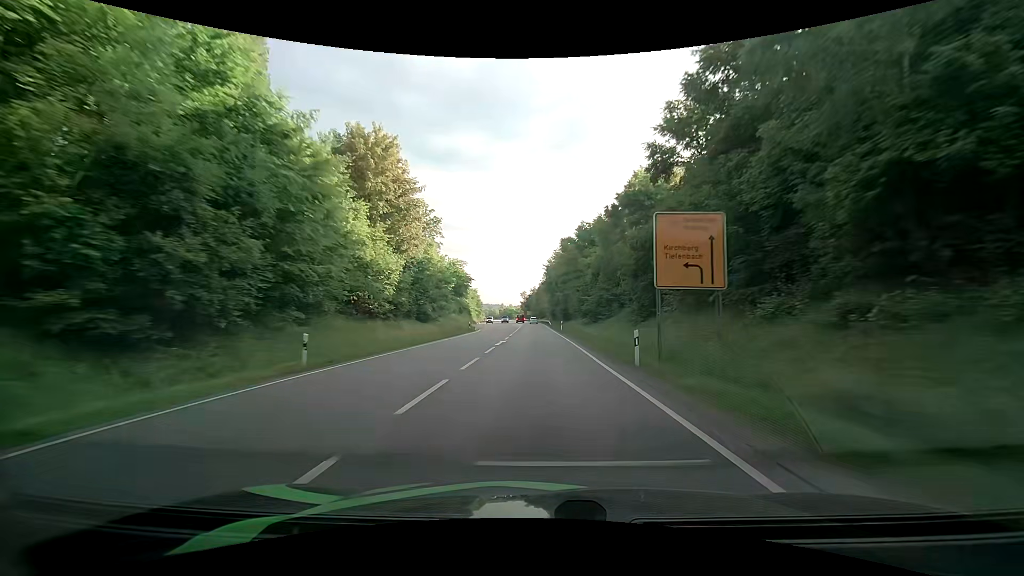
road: primary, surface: asphalt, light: Day
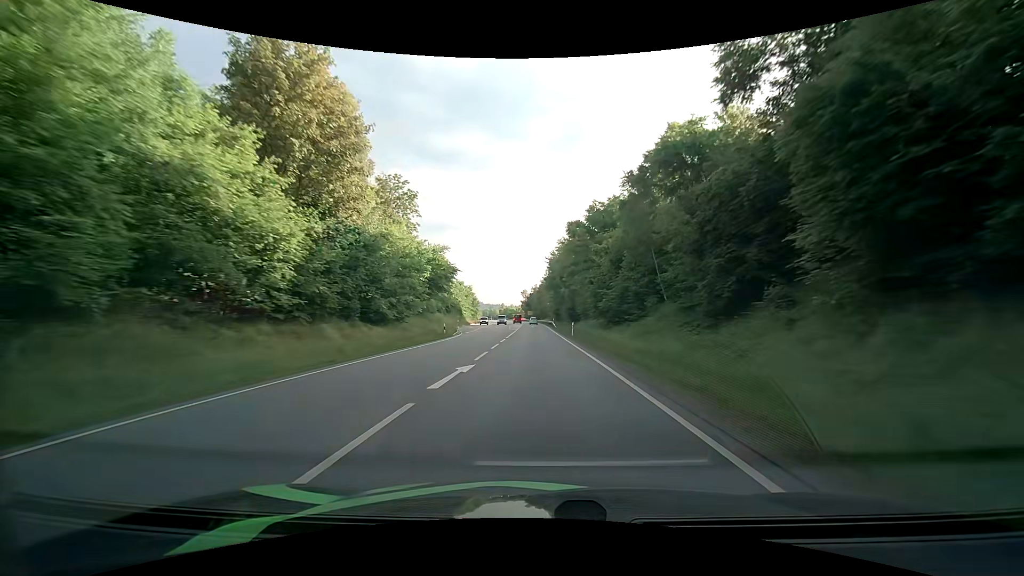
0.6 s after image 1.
(-0.2, +15.2) m; -1°
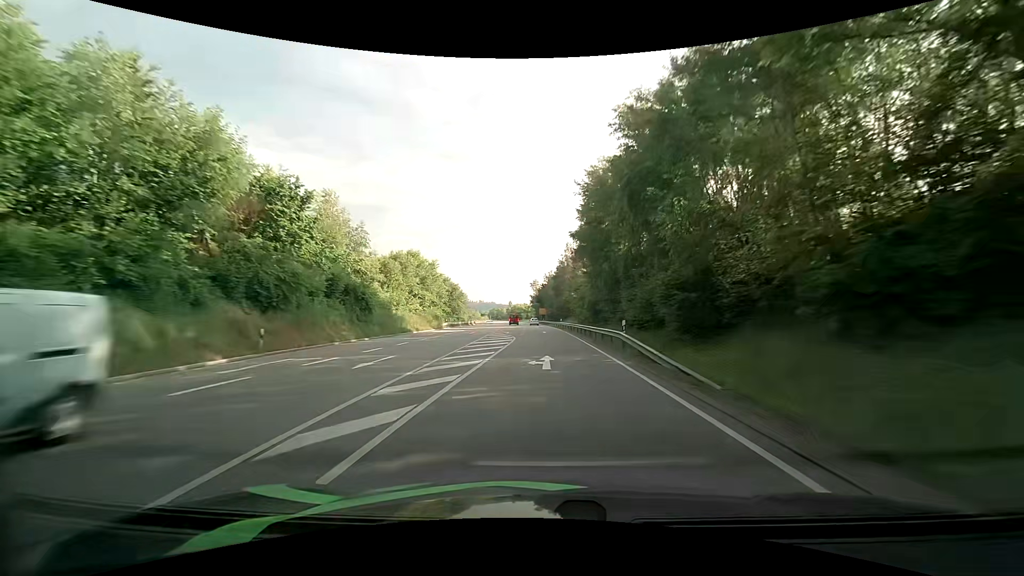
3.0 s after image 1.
(-0.3, +60.5) m; -1°
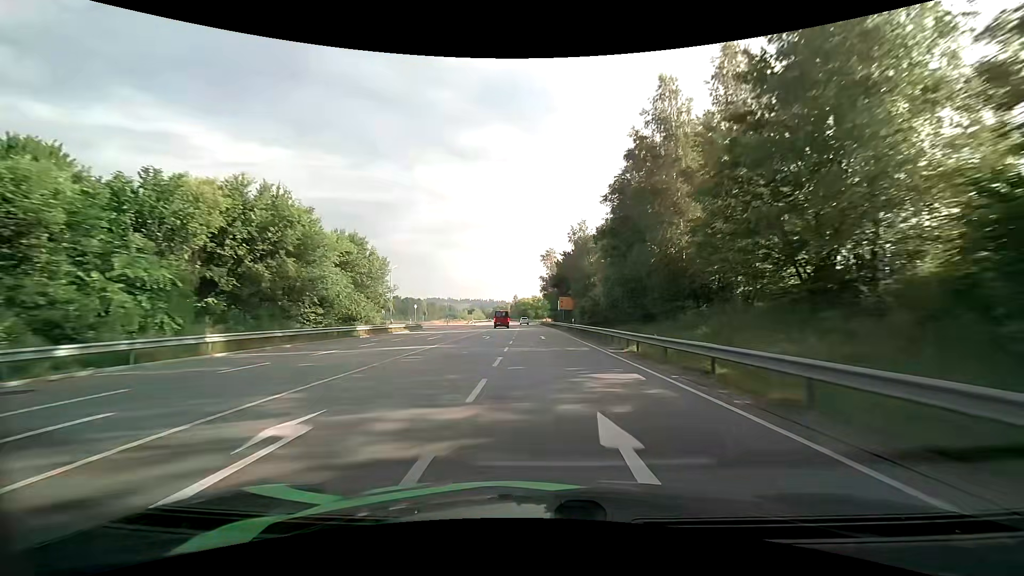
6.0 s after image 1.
(-1.1, +74.2) m; -1°
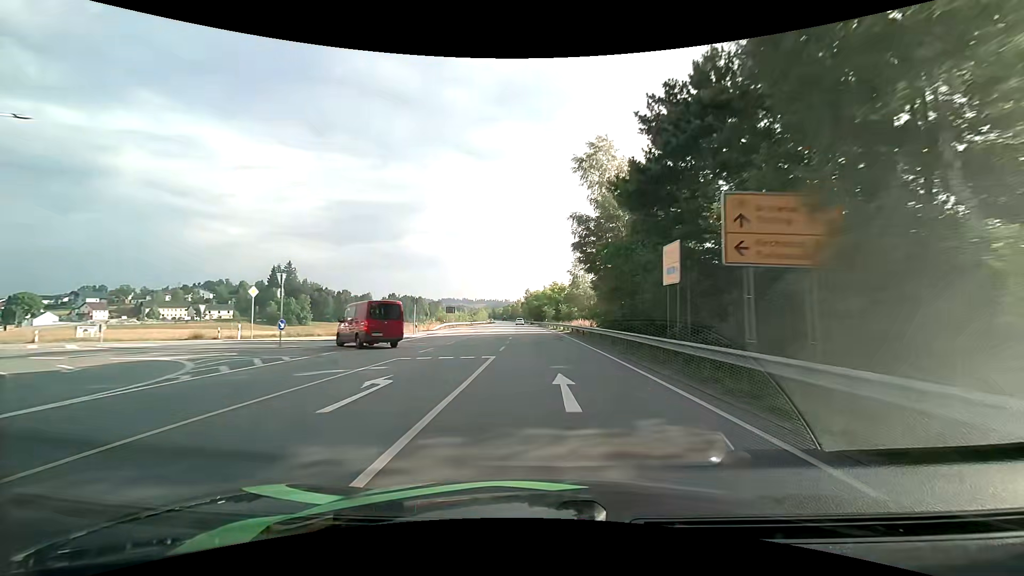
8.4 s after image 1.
(-0.9, +58.8) m; -2°
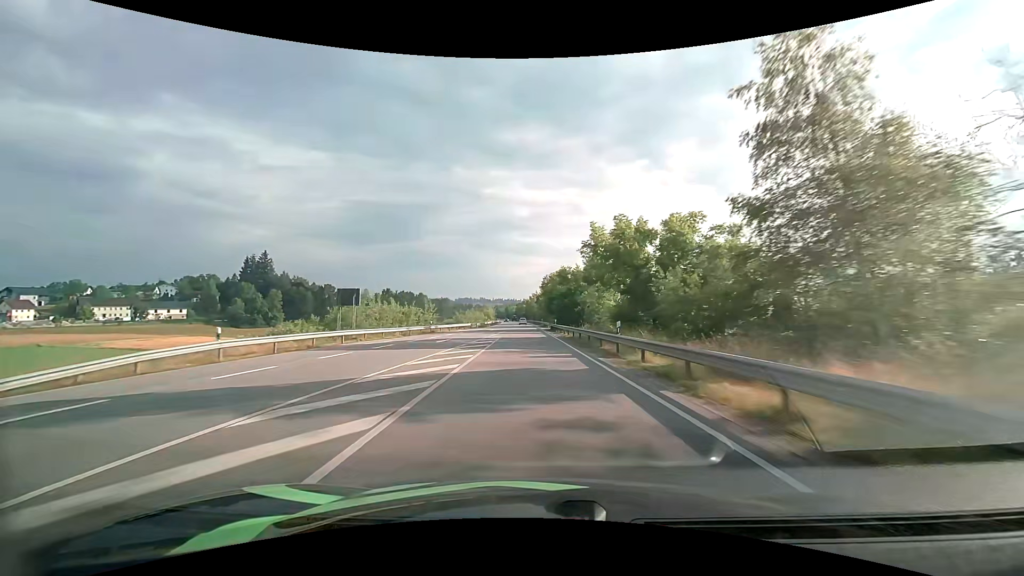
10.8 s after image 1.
(-1.0, +58.4) m; -2°
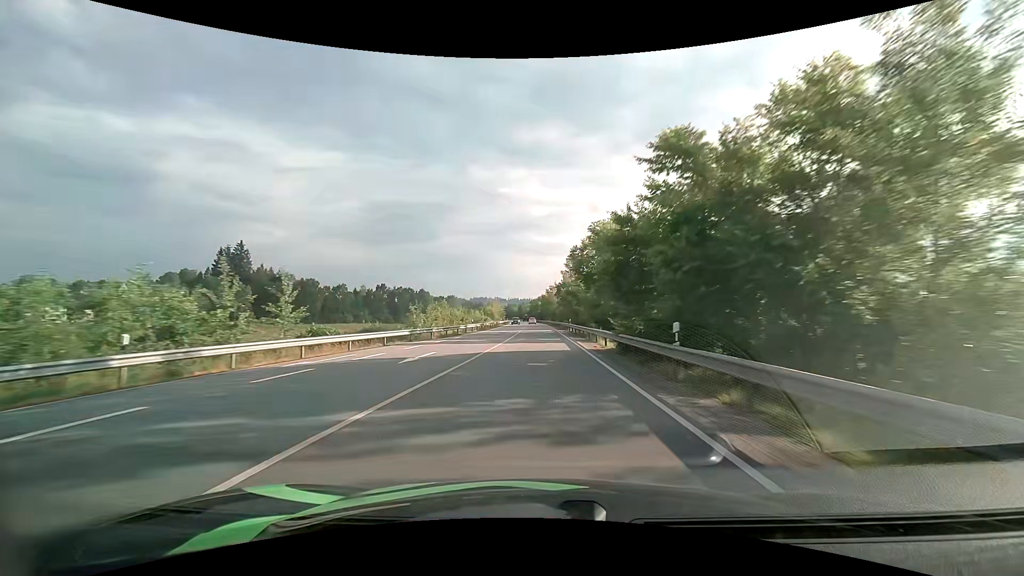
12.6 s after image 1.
(-0.9, +43.5) m; -2°
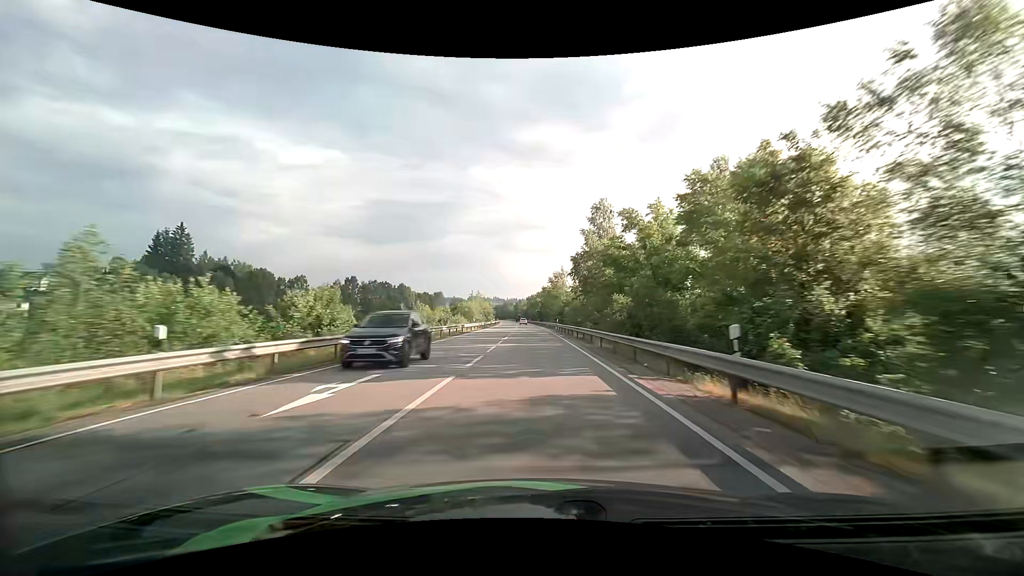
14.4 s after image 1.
(-0.1, +43.5) m; 0°
(0, +10) (0, +20) (0, +30) (0, +40) (0, +50) (-1, +60) (-1, +70) (-1, +80) (-2, +90) (-2, +100) m
